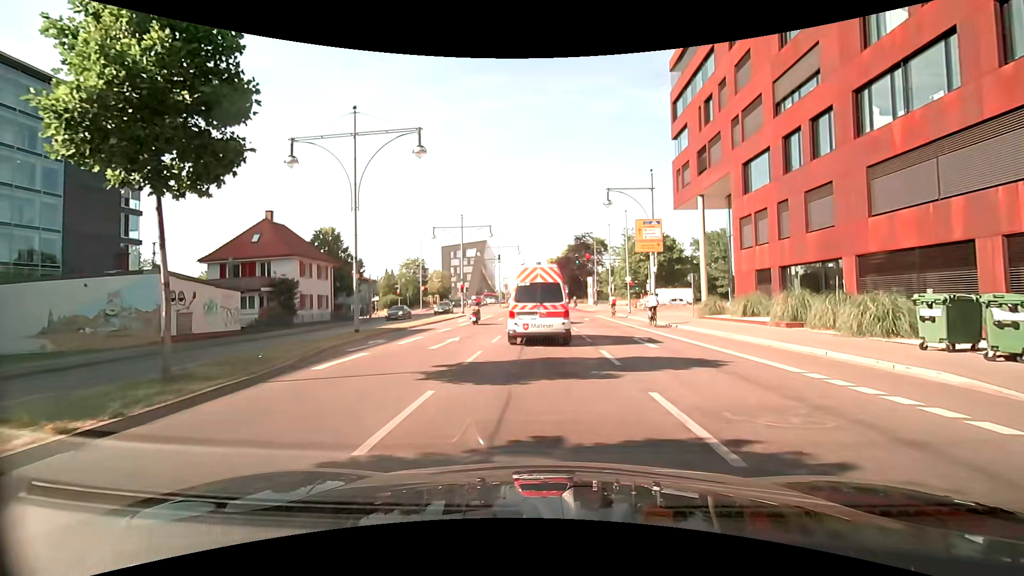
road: primary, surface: asphalt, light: Day
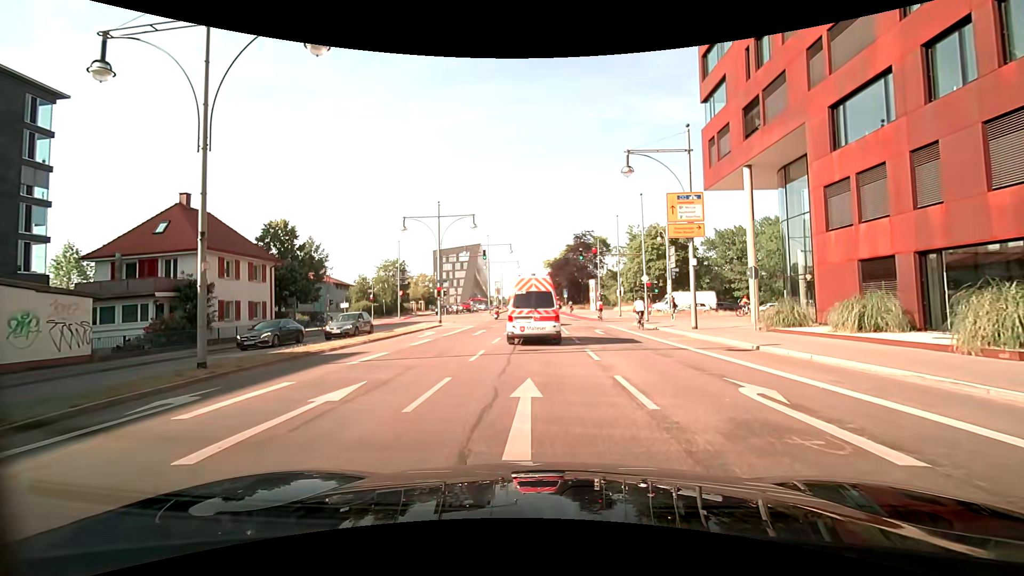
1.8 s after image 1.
(+0.3, +10.0) m; +3°
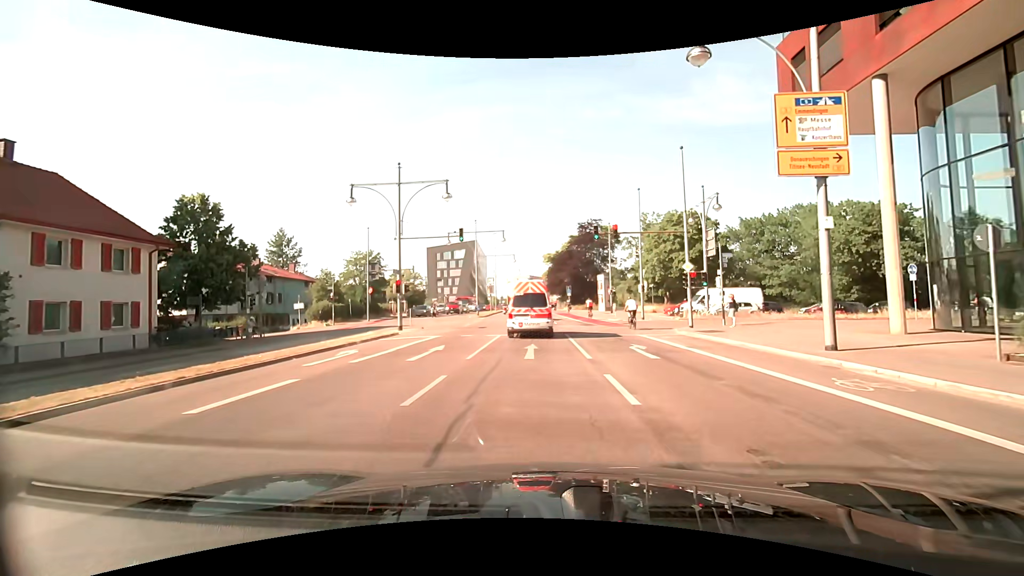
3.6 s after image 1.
(-0.2, +11.9) m; -1°
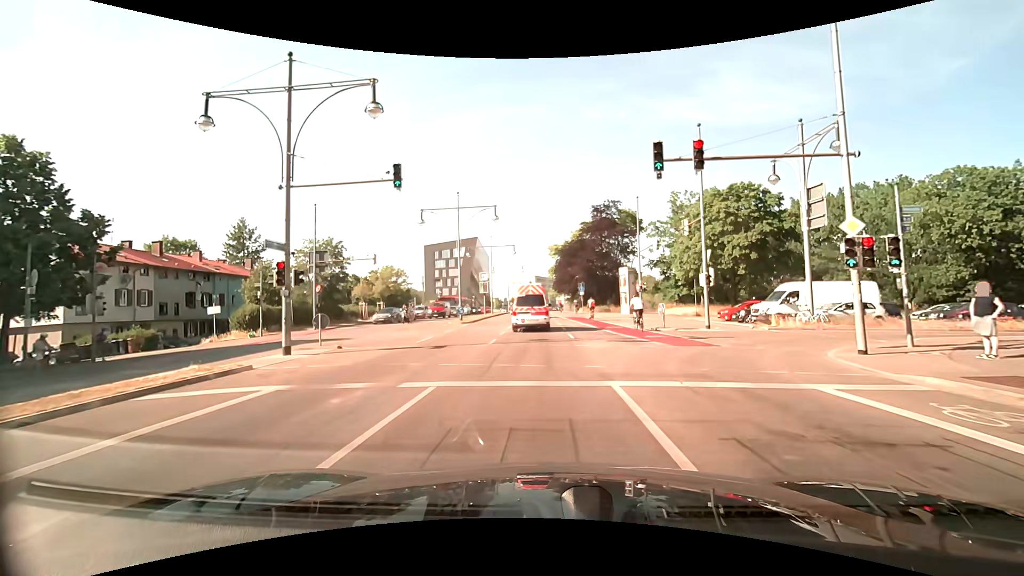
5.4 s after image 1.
(0.0, +14.4) m; 0°
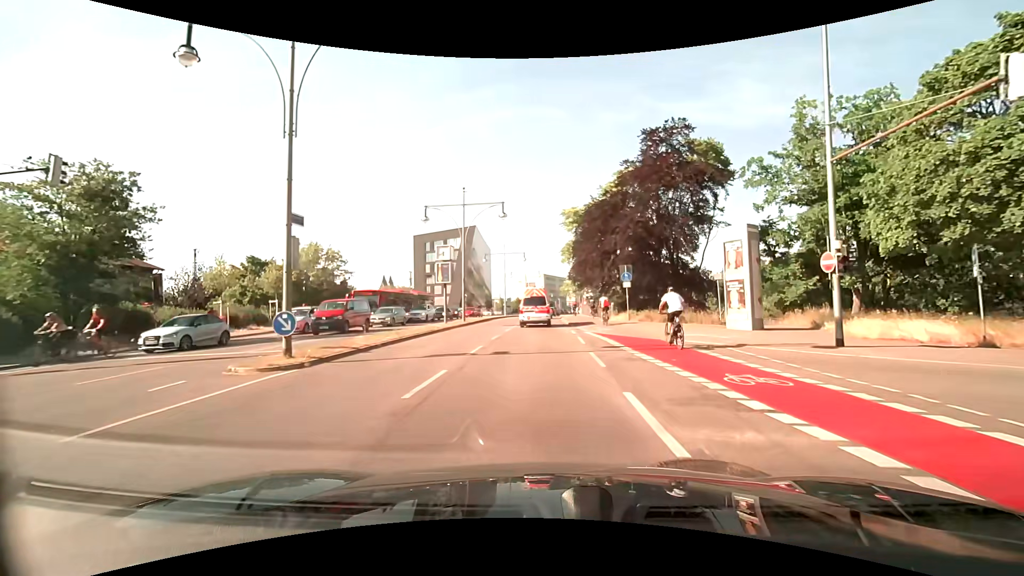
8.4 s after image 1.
(-0.3, +27.8) m; -1°
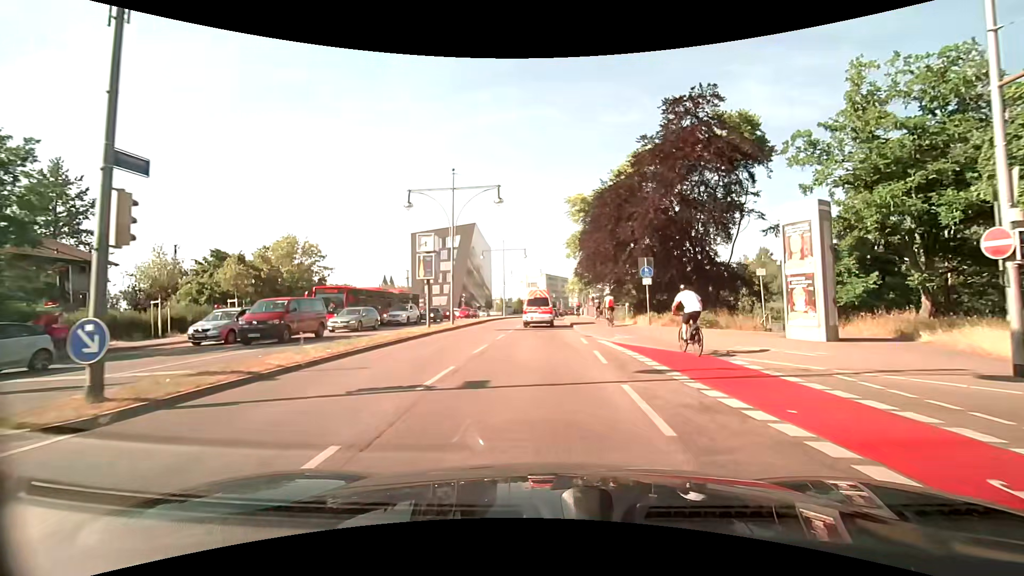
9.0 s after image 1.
(0.0, +5.4) m; -1°
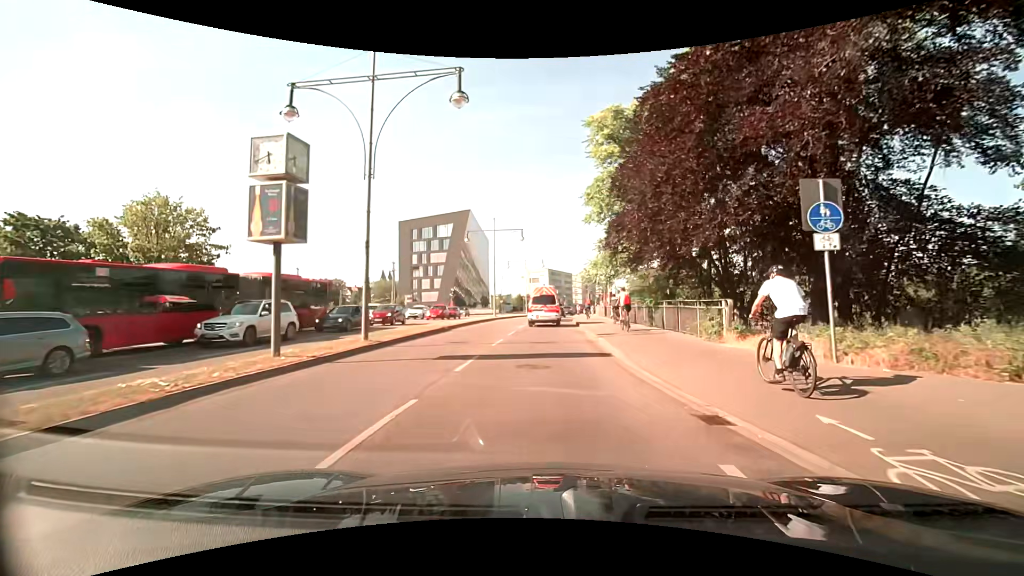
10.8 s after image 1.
(0.0, +15.8) m; 0°
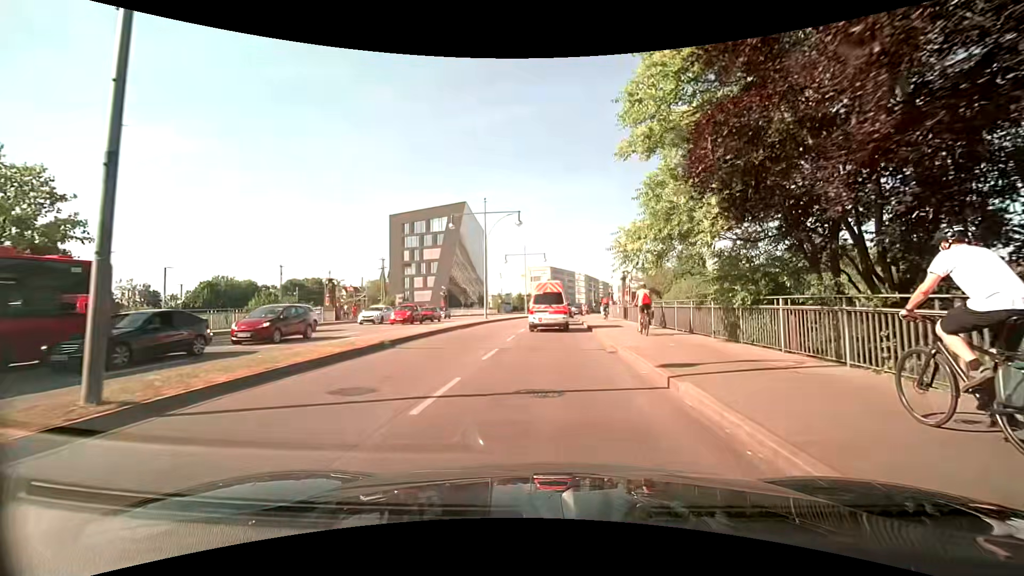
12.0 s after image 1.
(0.0, +9.9) m; 0°
(0, +10) (0, +20) (+1, +30) (+1, +40) (+1, +50) (+2, +60) (+3, +70) (+4, +80) (+5, +90) (+7, +100) m
